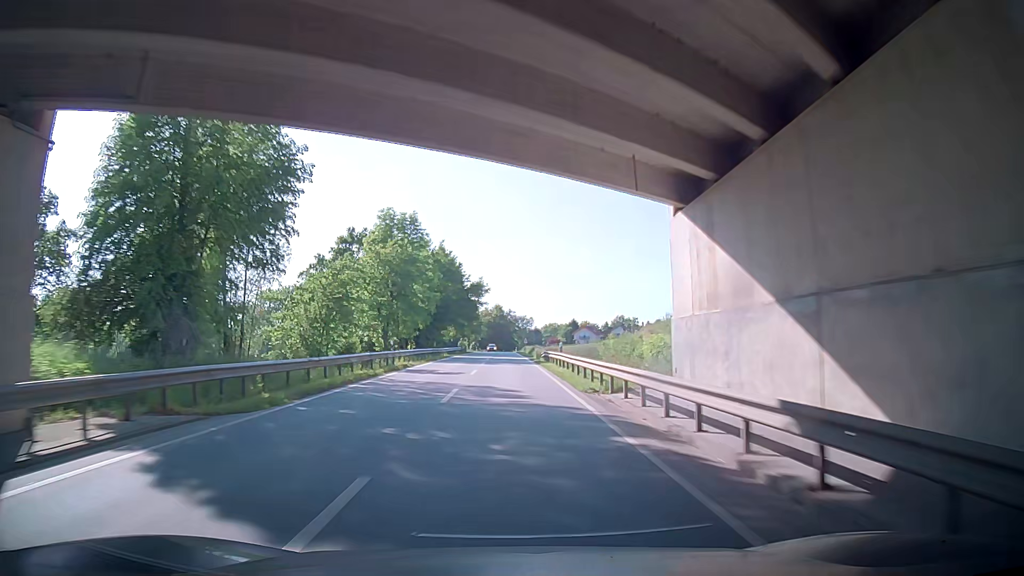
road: secondary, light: Day
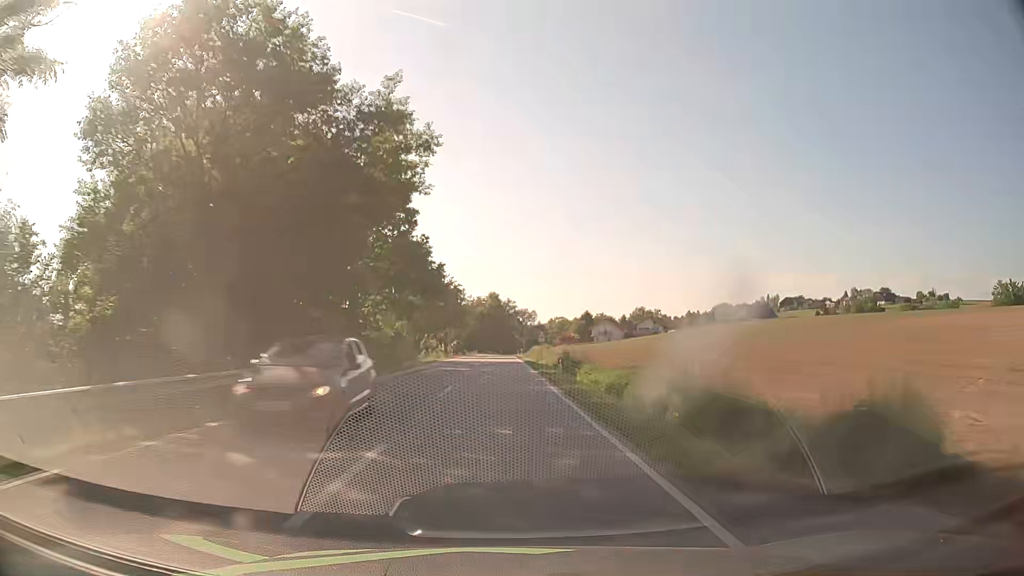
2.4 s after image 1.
(-0.8, +57.6) m; -1°
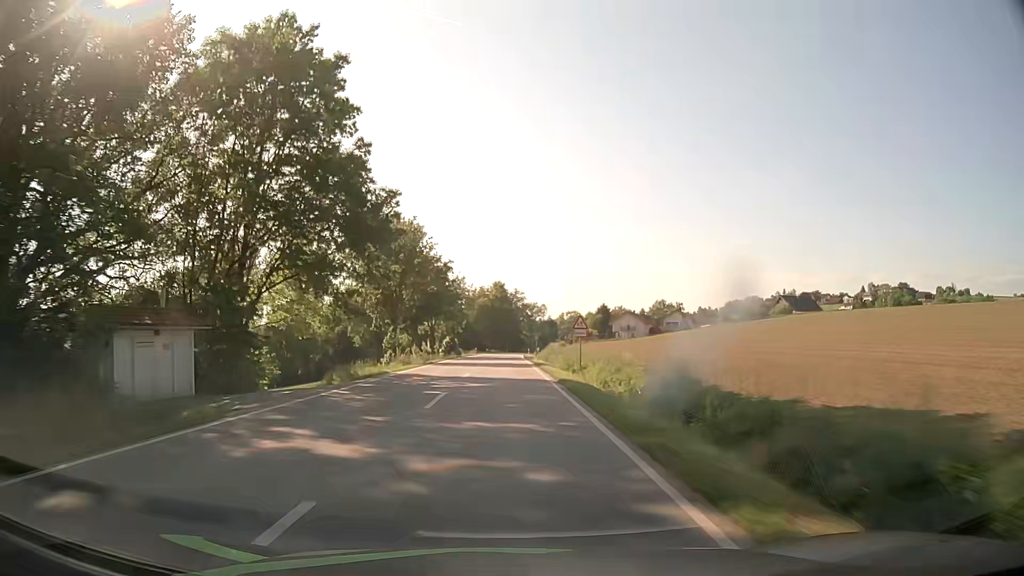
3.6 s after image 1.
(0.0, +27.2) m; -1°
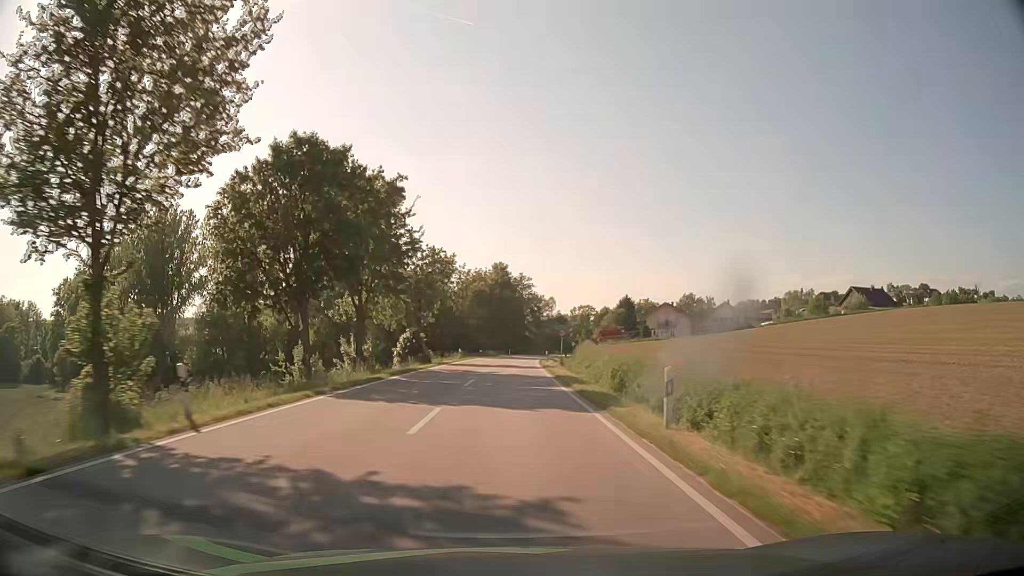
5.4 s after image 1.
(-0.1, +39.4) m; 0°
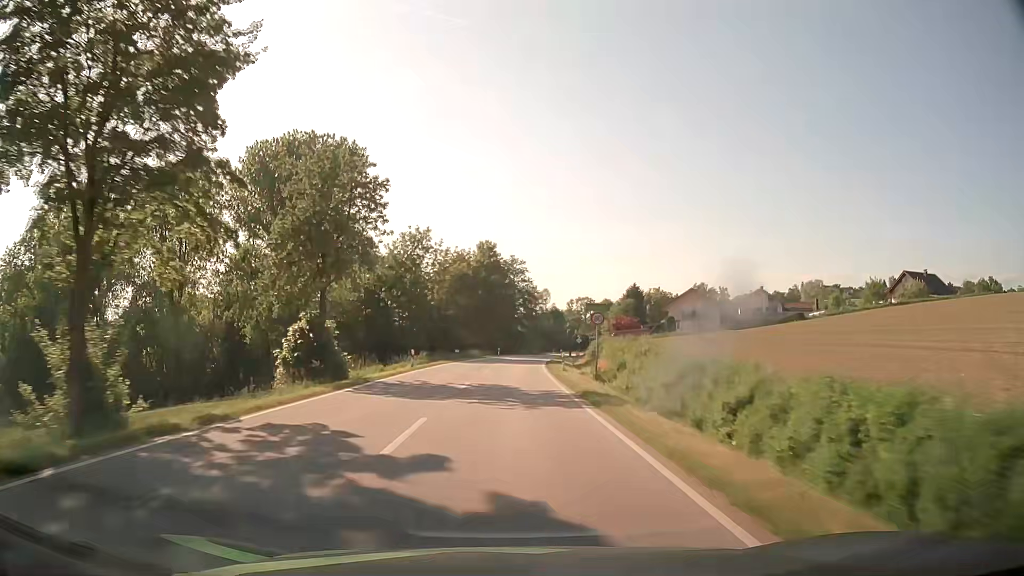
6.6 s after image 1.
(+0.1, +25.8) m; +1°
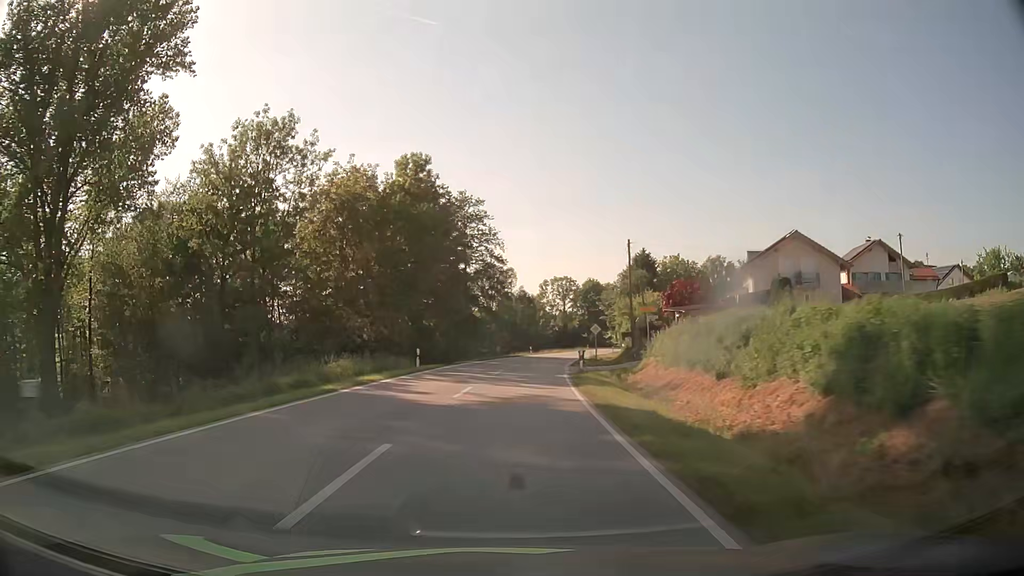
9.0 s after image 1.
(+1.2, +51.1) m; +3°
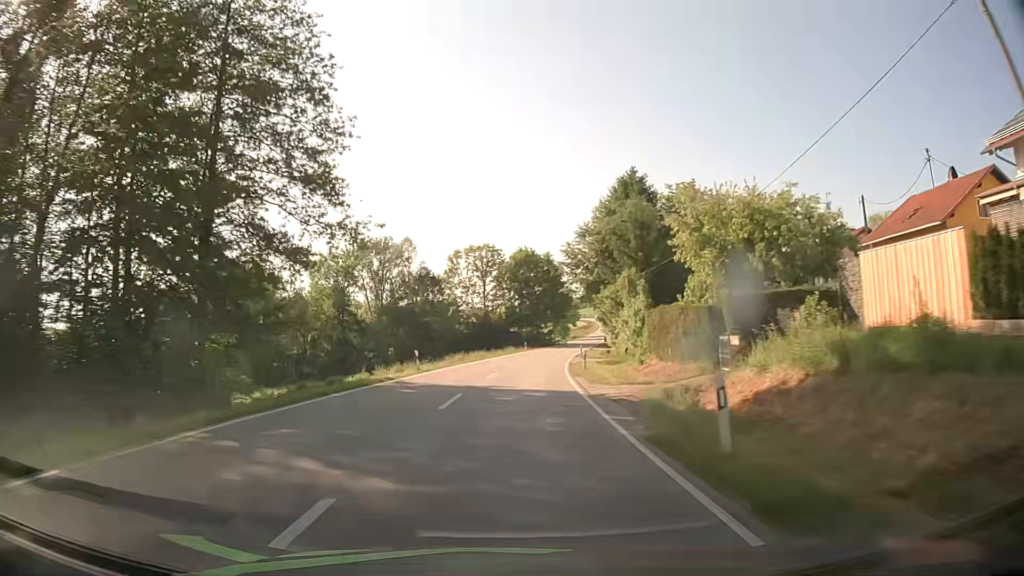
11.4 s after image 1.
(+3.0, +50.5) m; +7°
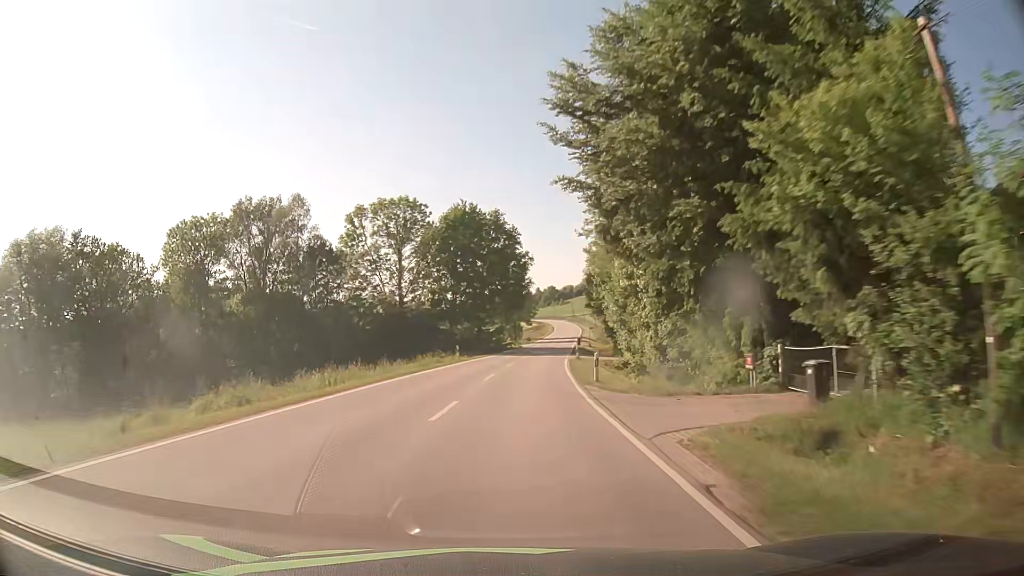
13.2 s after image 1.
(+1.7, +37.9) m; +5°
(0, +10) (0, +20) (+1, +30) (+2, +40) (+3, +50) (+4, +60) (+5, +70) (+6, +80) (+7, +90) (+9, +100) m
